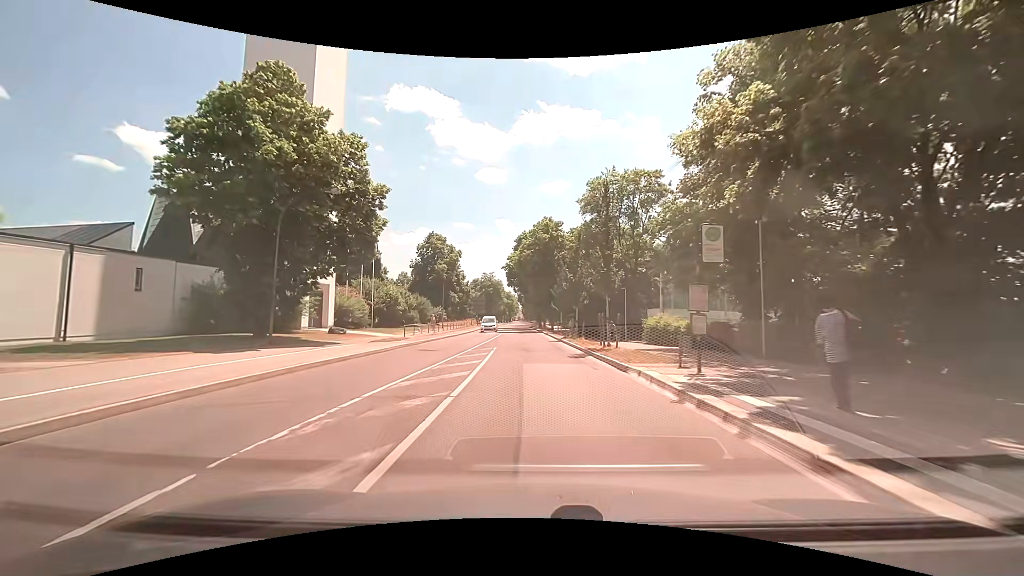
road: secondary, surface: asphalt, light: Day
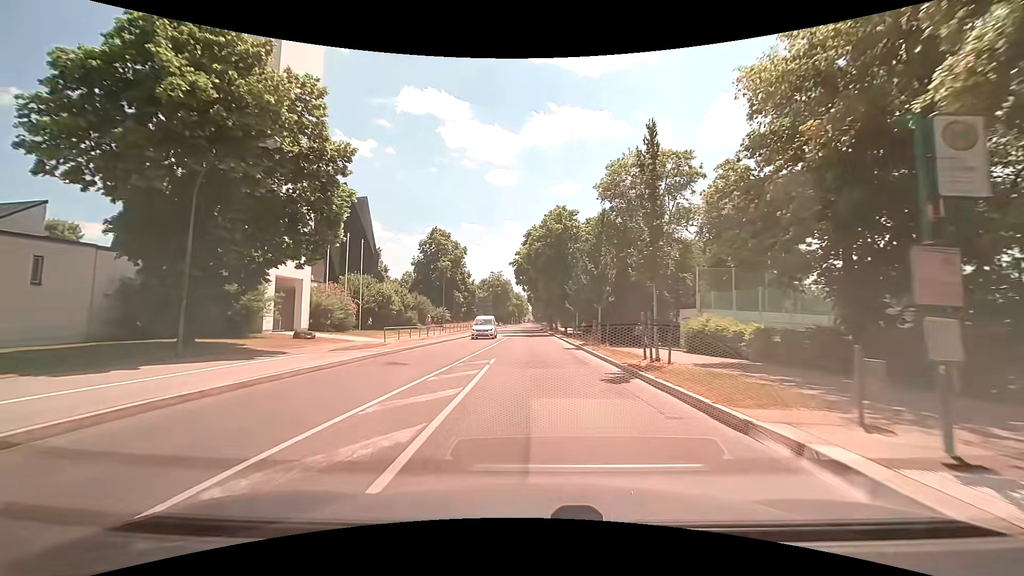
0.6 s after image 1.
(-0.1, +6.6) m; -1°
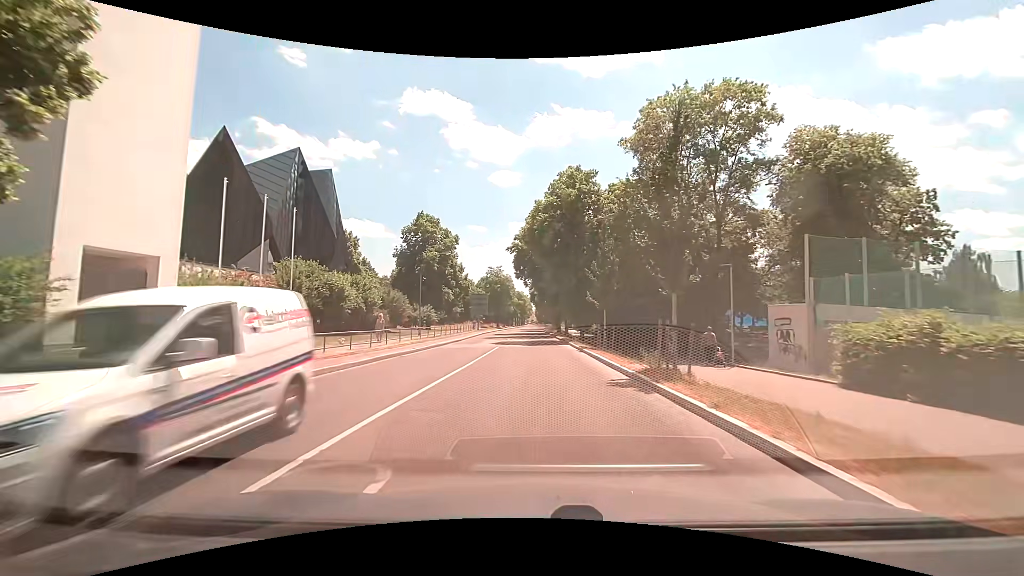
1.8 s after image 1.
(-0.1, +13.5) m; 0°
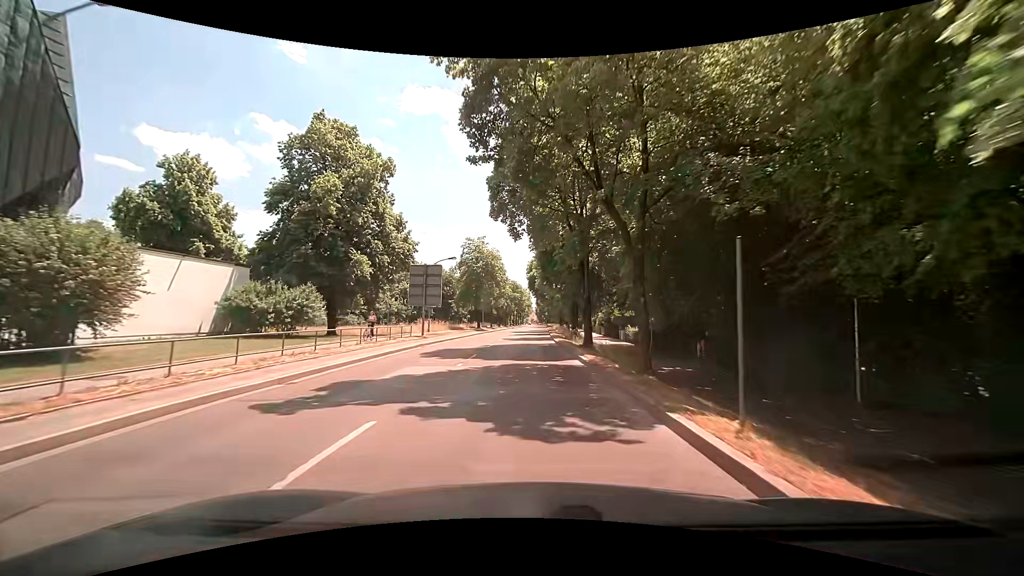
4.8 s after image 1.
(+0.2, +35.5) m; 0°
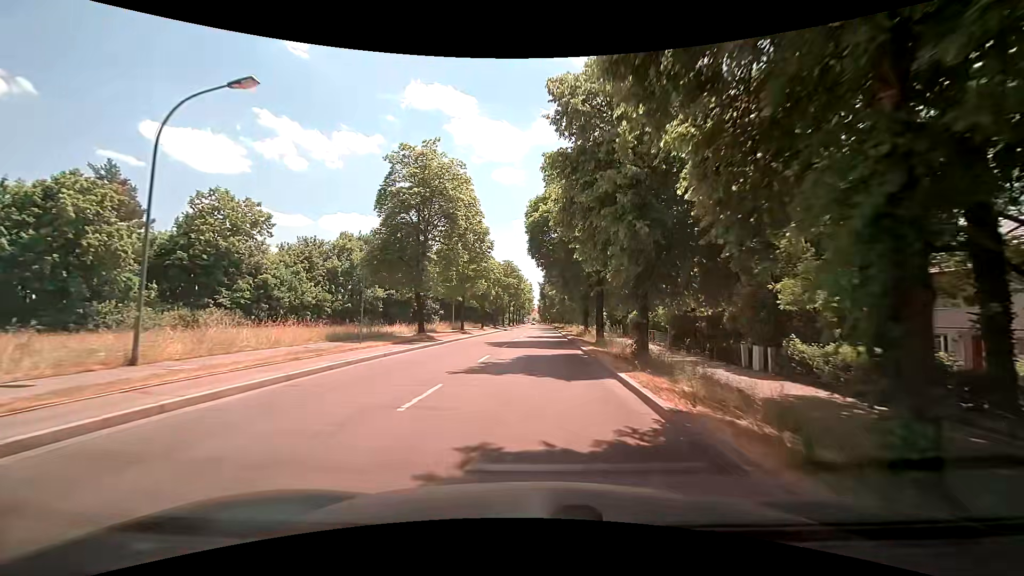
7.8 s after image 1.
(-0.2, +37.1) m; 0°
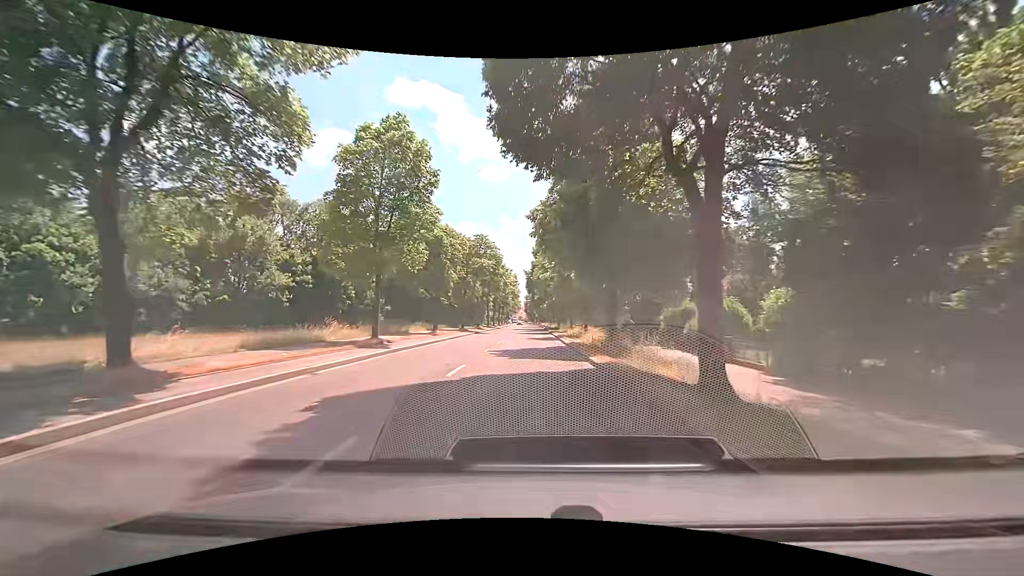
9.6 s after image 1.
(+0.3, +22.7) m; +2°
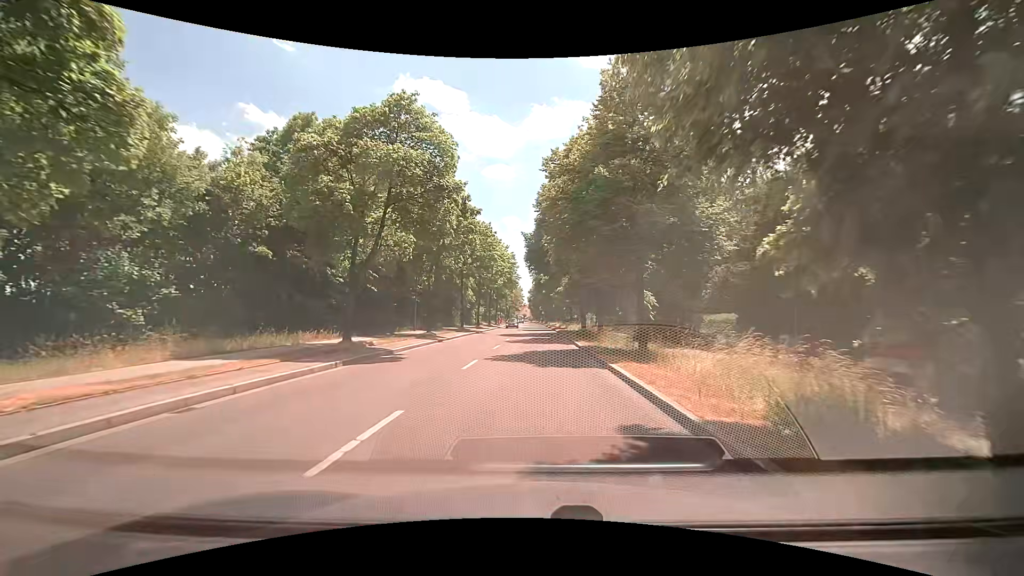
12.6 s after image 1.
(-0.4, +34.2) m; -1°
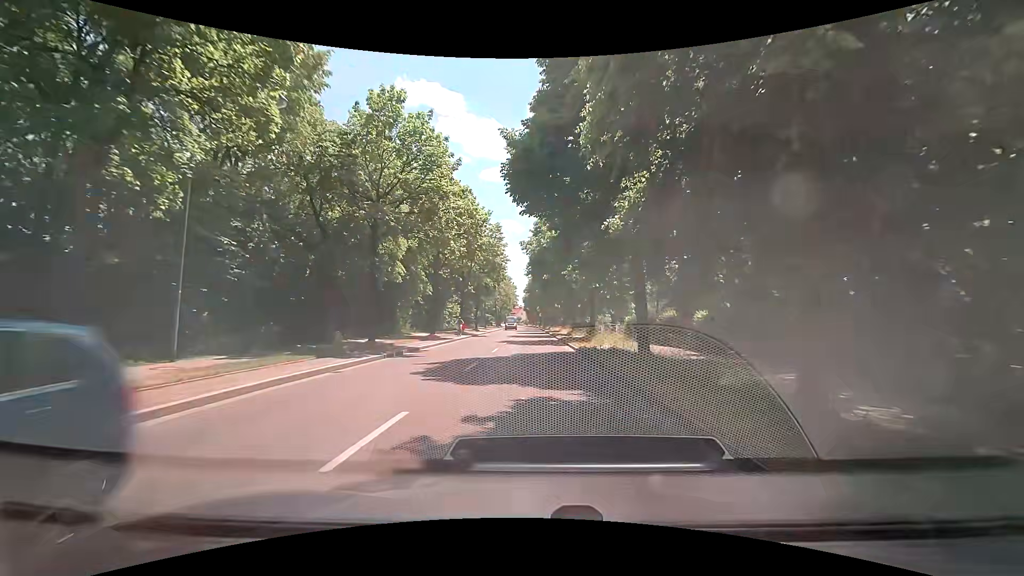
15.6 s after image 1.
(+0.1, +26.8) m; 0°
(0, +10) (0, +20) (0, +30) (0, +40) (0, +50) (0, +60) (0, +70) (-1, +80) (-1, +90) (-1, +100) m
